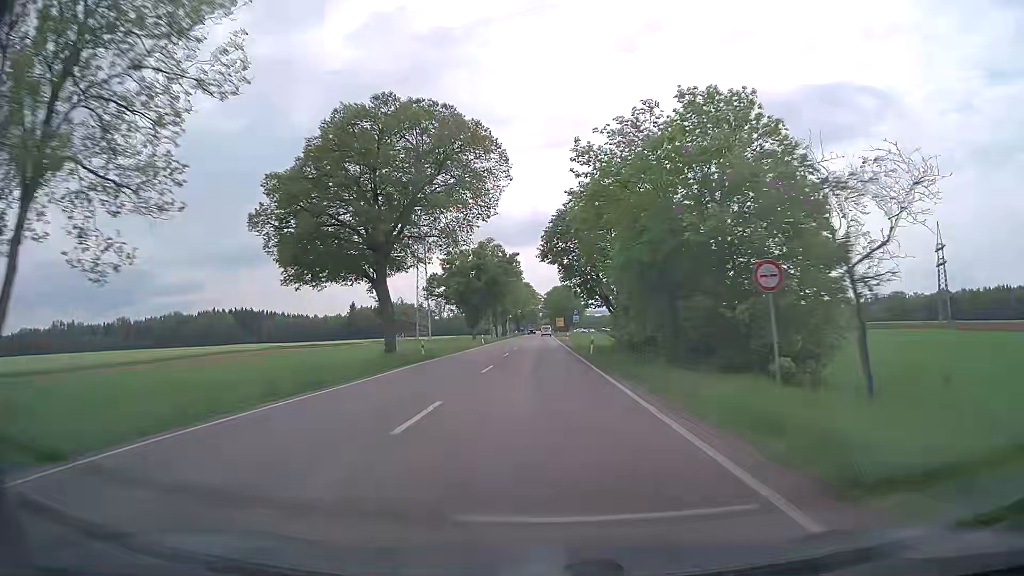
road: secondary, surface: asphalt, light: Day
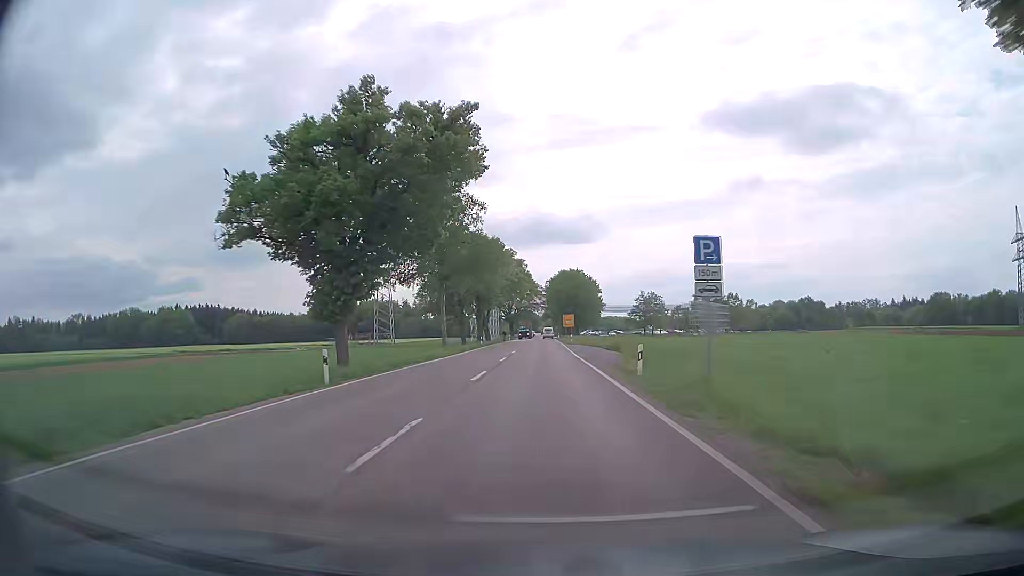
(-0.1, +53.8) m; 0°
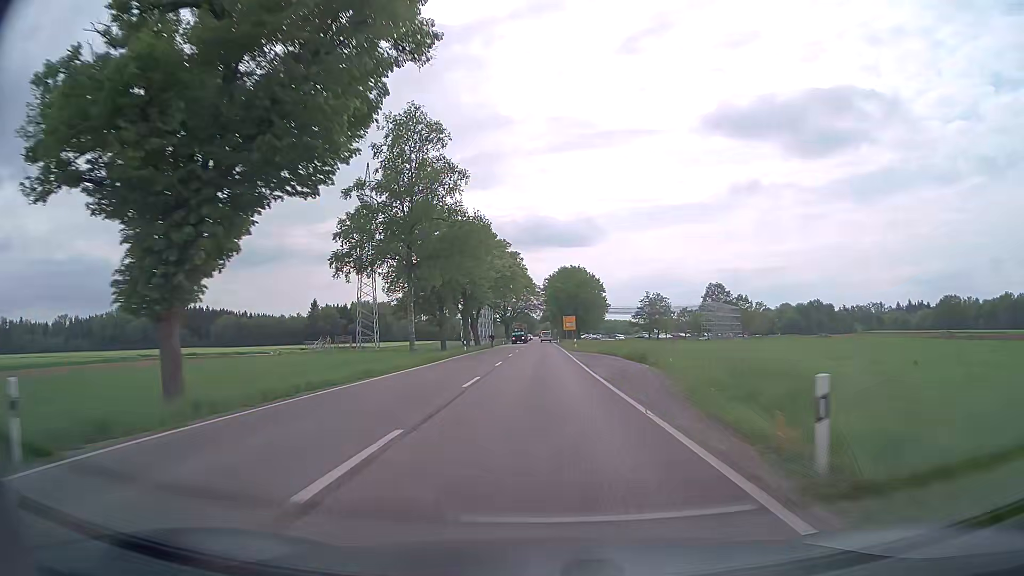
(+0.1, +13.2) m; +1°
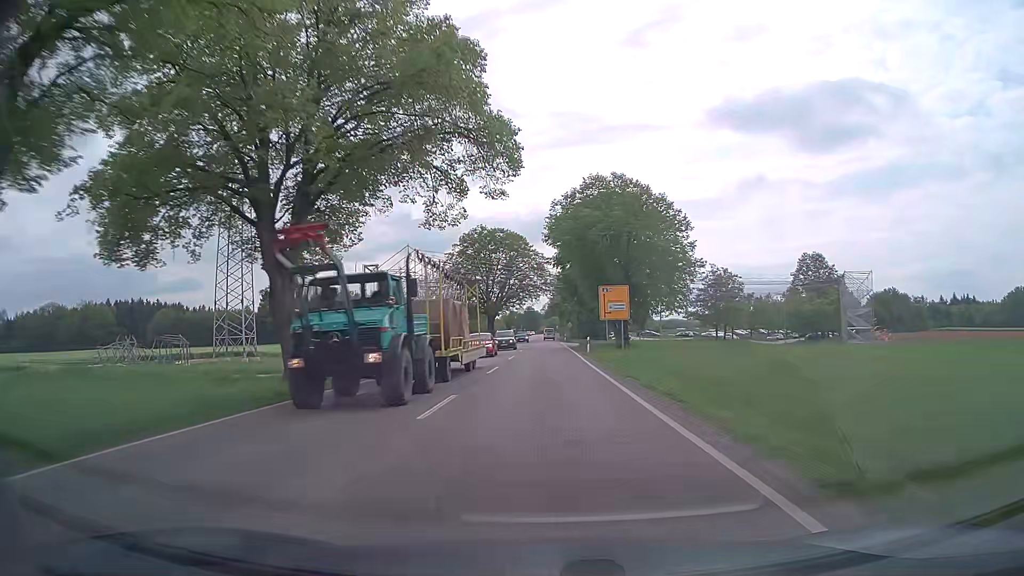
(-0.5, +66.6) m; -1°
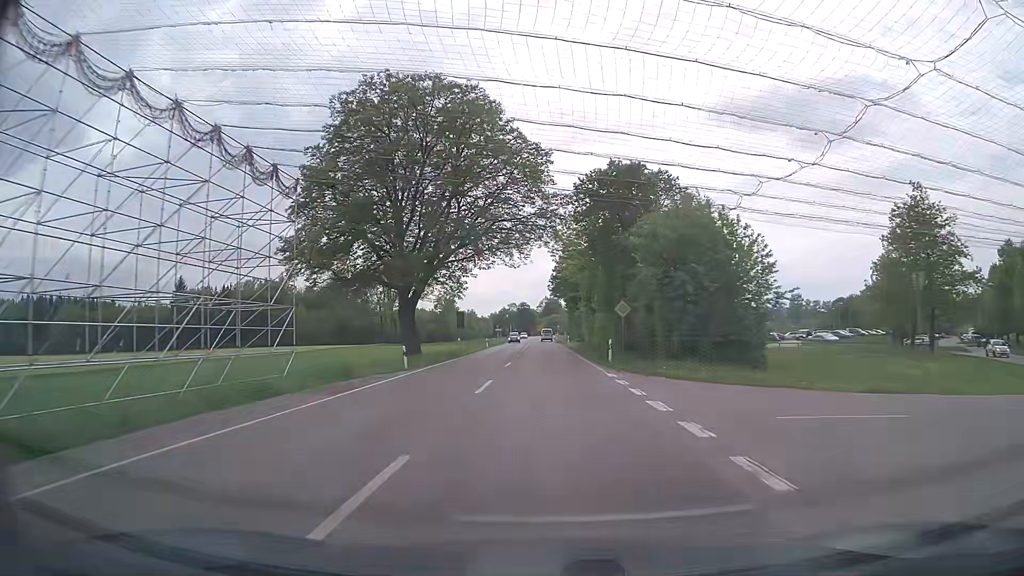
(-0.2, +67.4) m; 0°
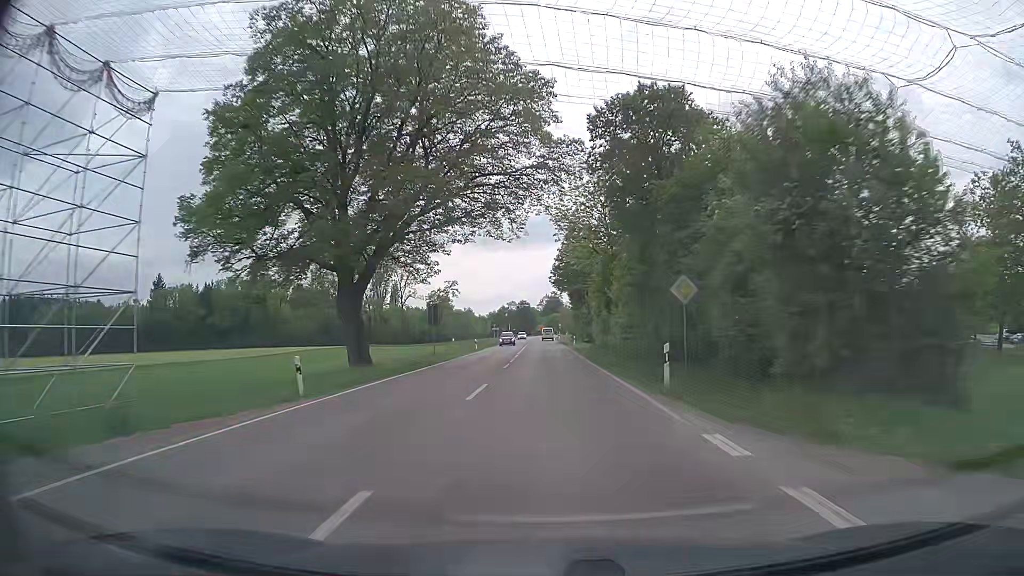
(0.0, +13.5) m; 0°
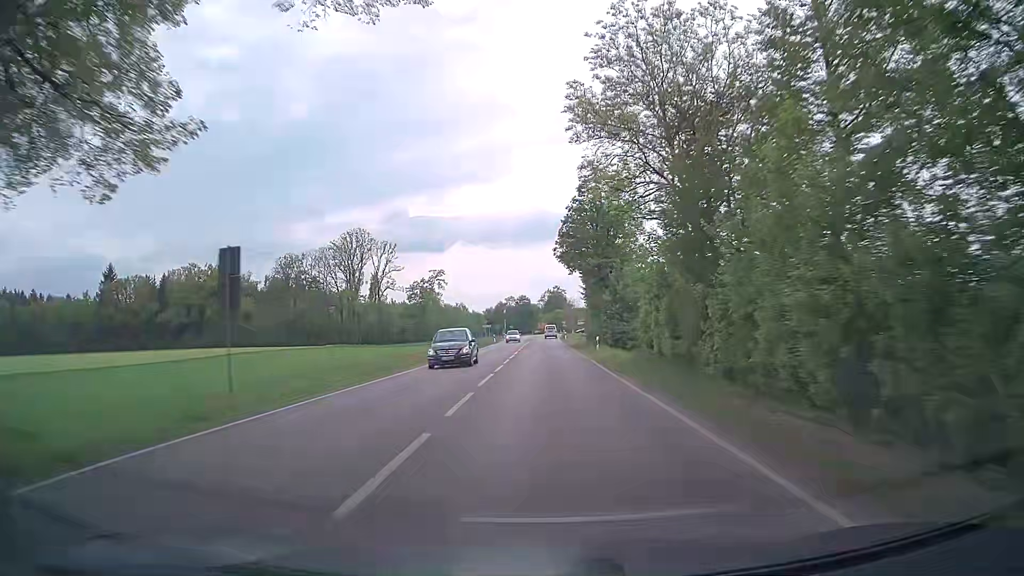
(-0.1, +26.8) m; 0°
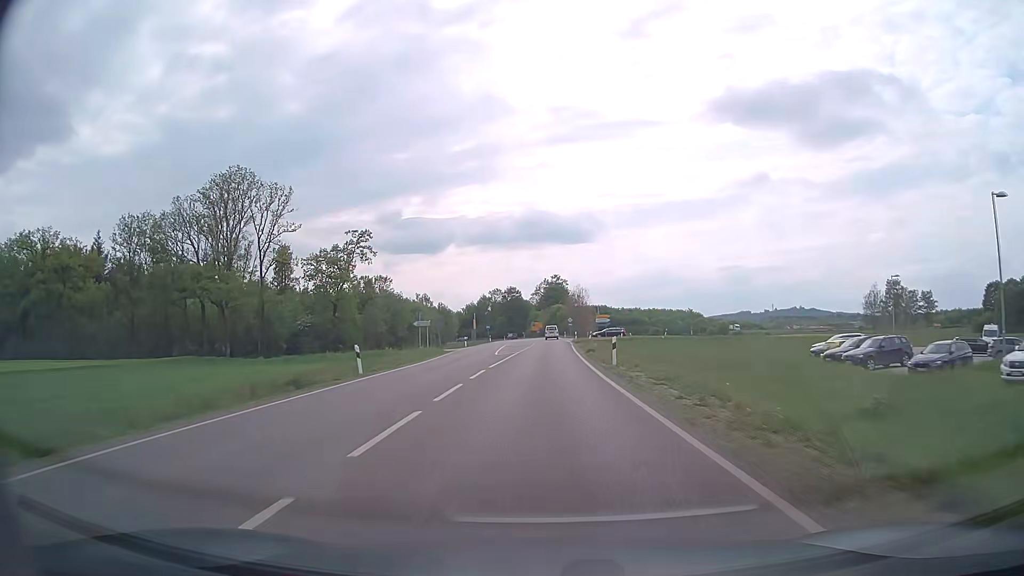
(0.0, +63.6) m; 0°
(0, +10) (0, +20) (0, +30) (0, +40) (0, +50) (0, +60) (0, +70) (+1, +80) (+1, +90) (+1, +100) m
